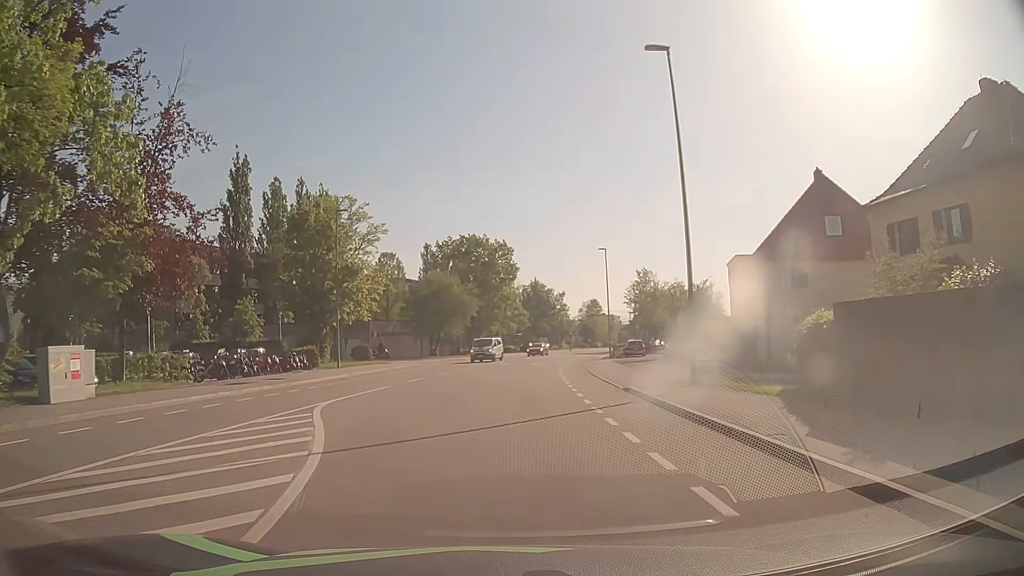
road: tertiary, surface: asphalt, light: Day
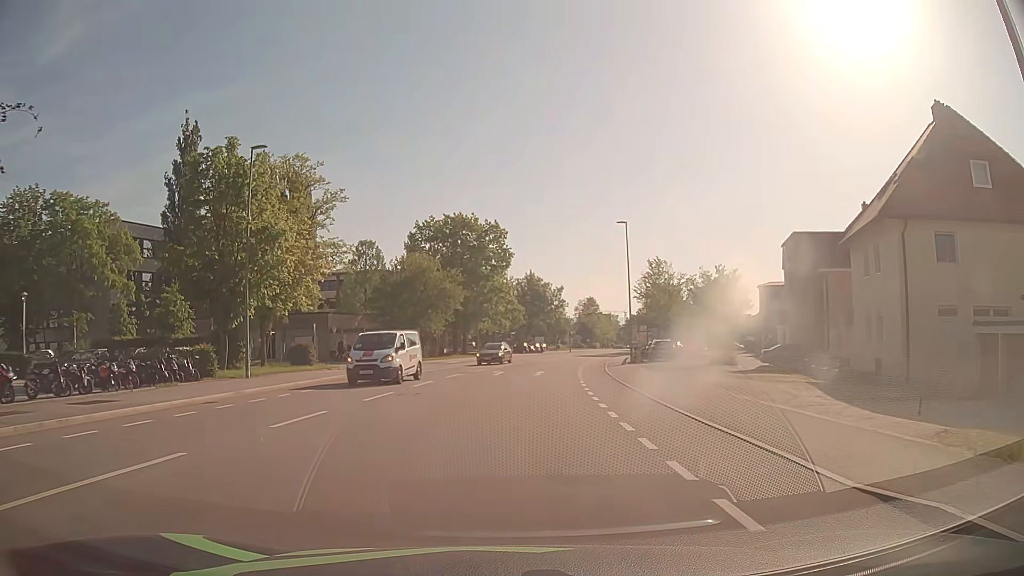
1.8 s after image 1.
(+0.1, +14.5) m; +1°
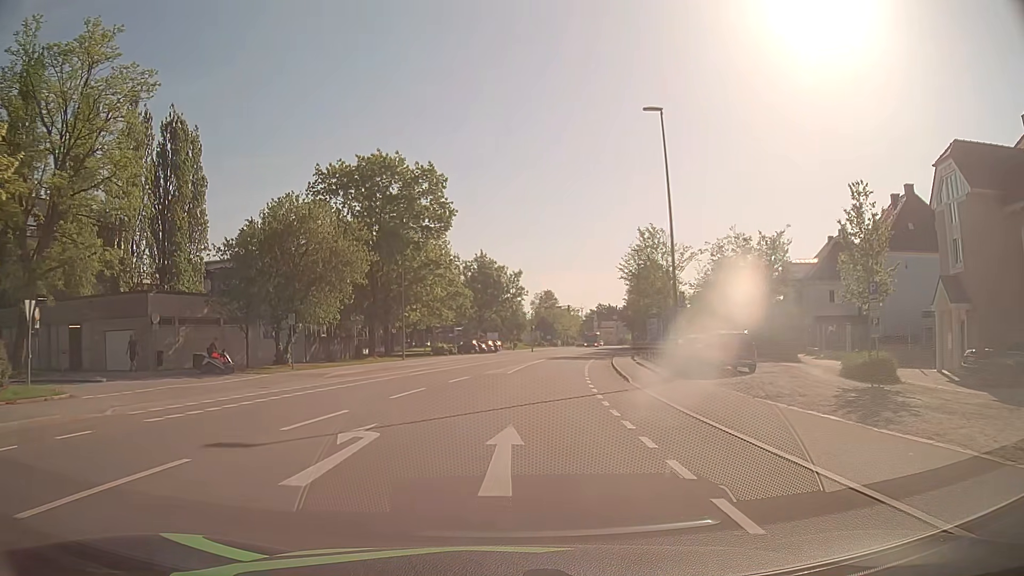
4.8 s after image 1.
(+0.9, +24.4) m; +4°
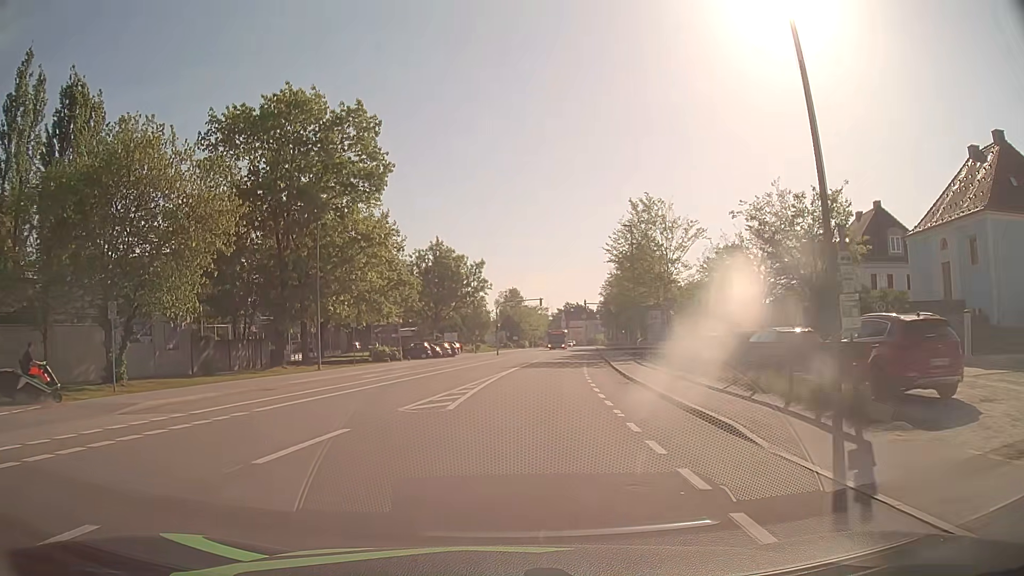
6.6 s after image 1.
(+0.4, +14.8) m; +3°
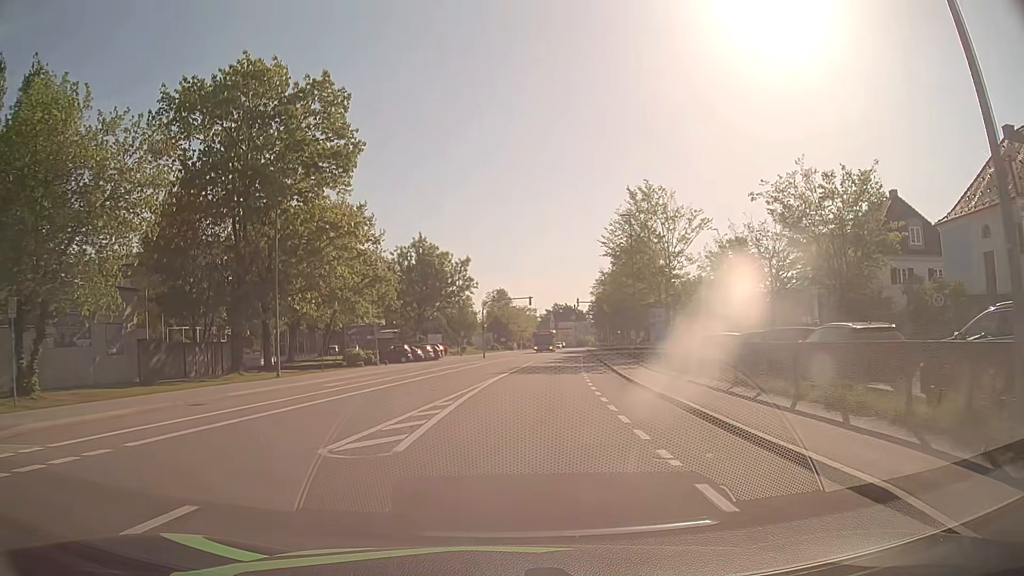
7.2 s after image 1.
(0.0, +4.9) m; +1°
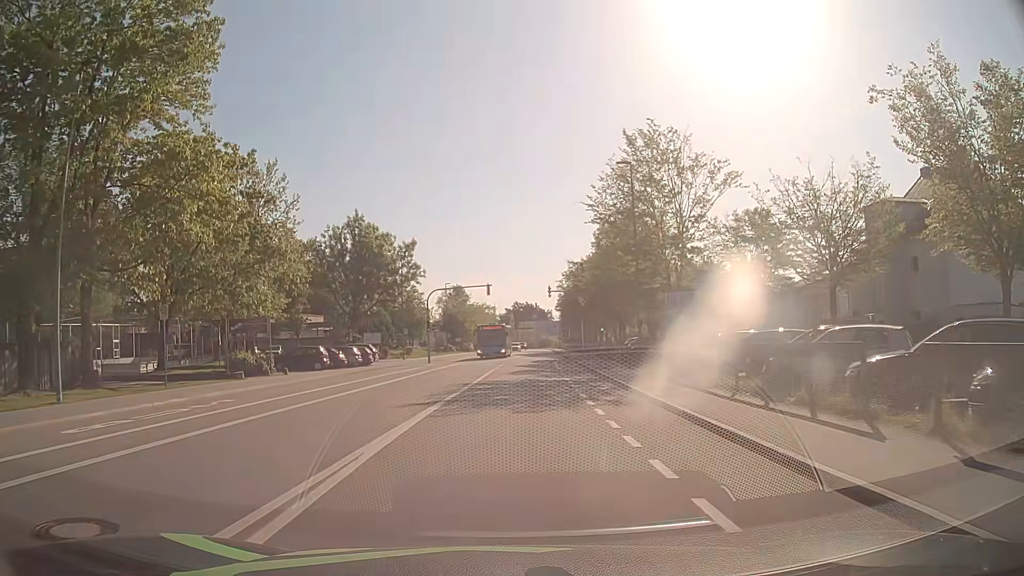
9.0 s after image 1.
(+0.4, +14.8) m; +3°
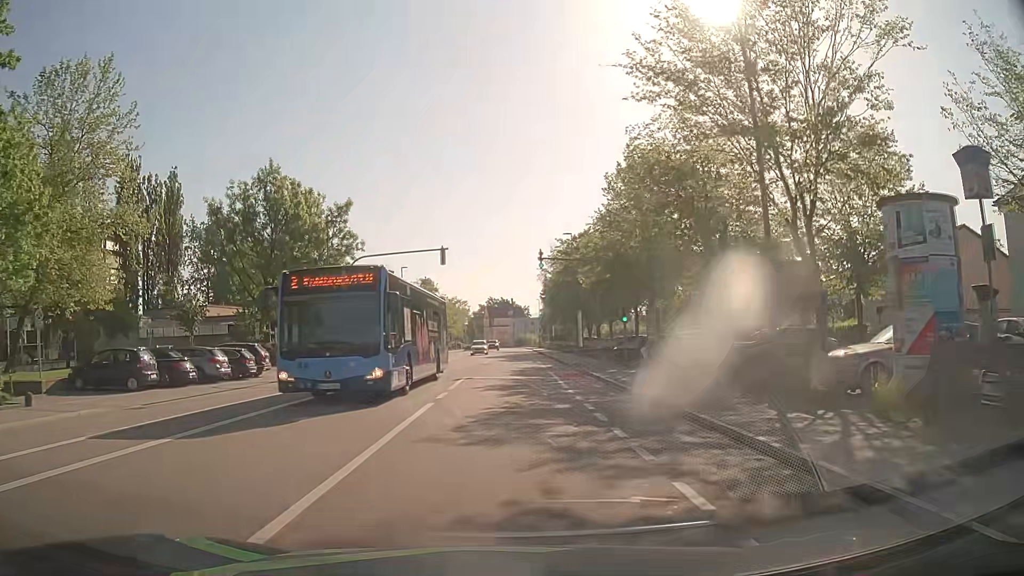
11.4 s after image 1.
(+0.5, +19.8) m; +2°
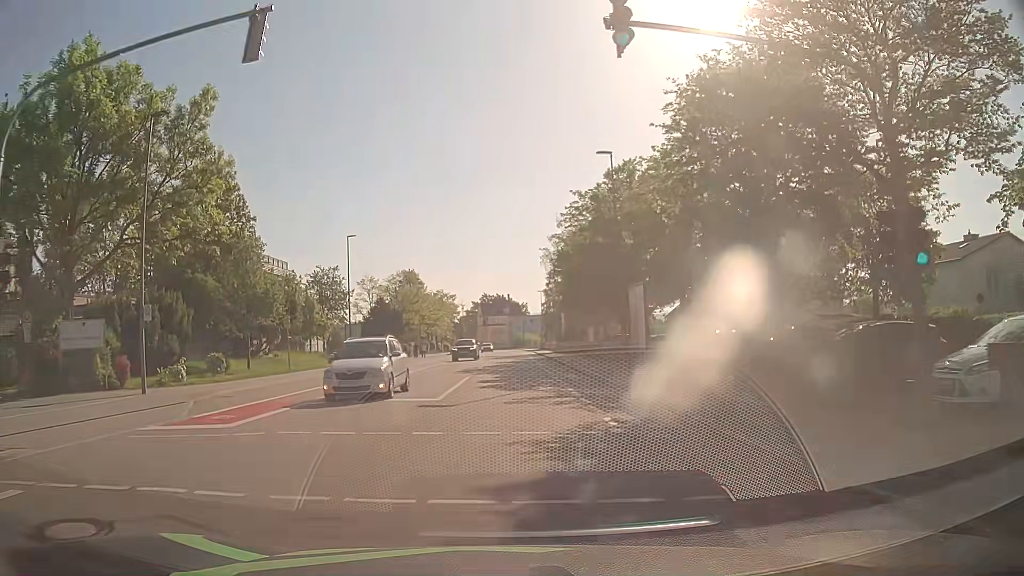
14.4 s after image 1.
(+0.3, +25.1) m; +1°
(0, +10) (0, +20) (0, +30) (0, +40) (0, +50) (0, +60) (0, +70) (0, +80) (0, +90) (0, +100) m
